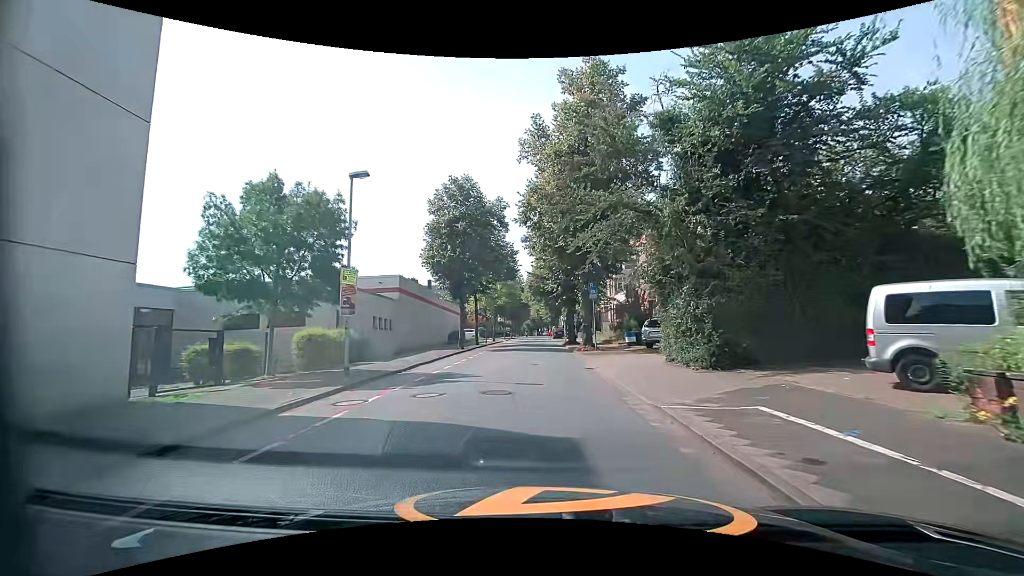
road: tertiary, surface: asphalt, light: Day
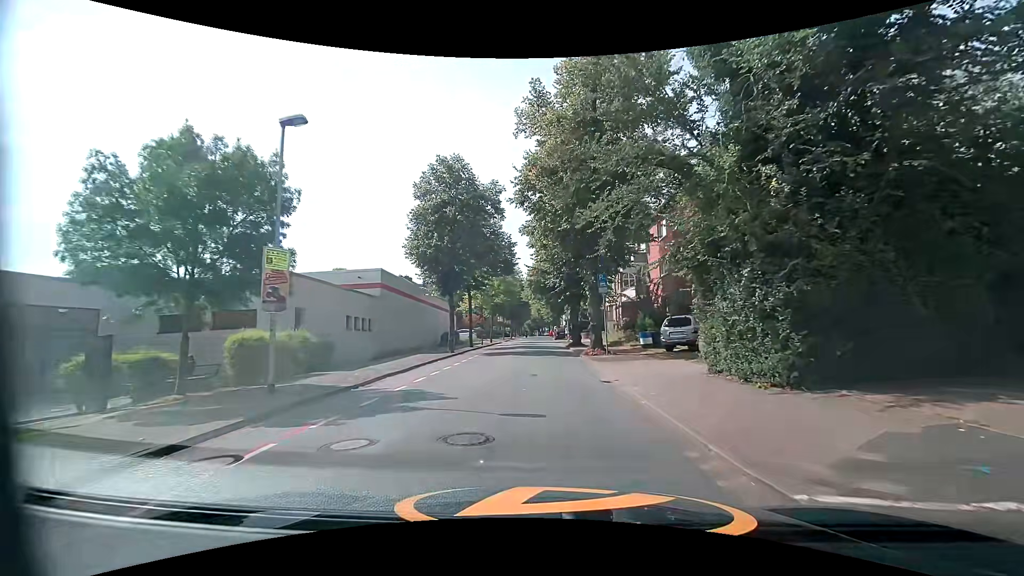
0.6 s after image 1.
(0.0, +4.2) m; 0°
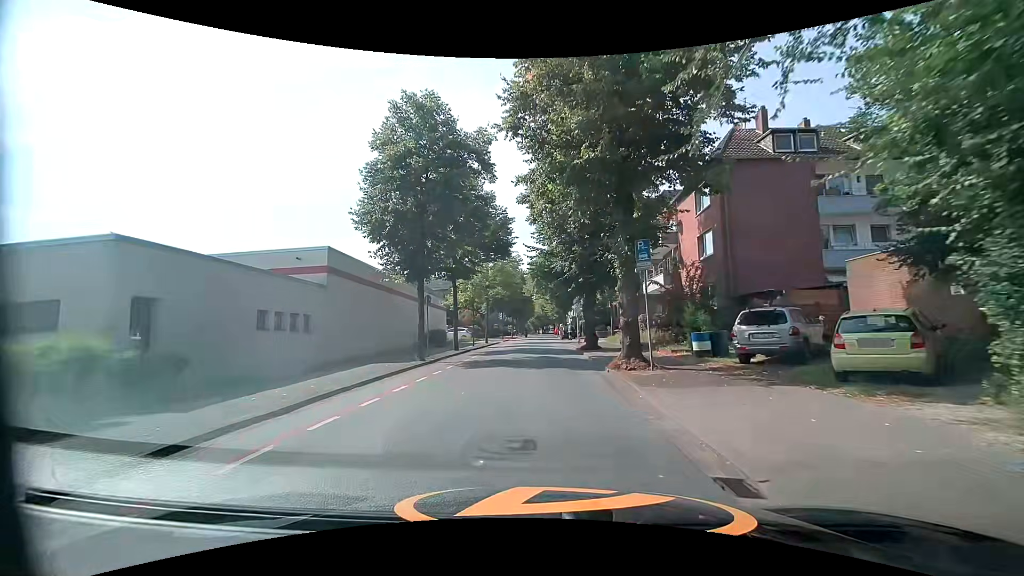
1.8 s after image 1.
(0.0, +8.3) m; 0°
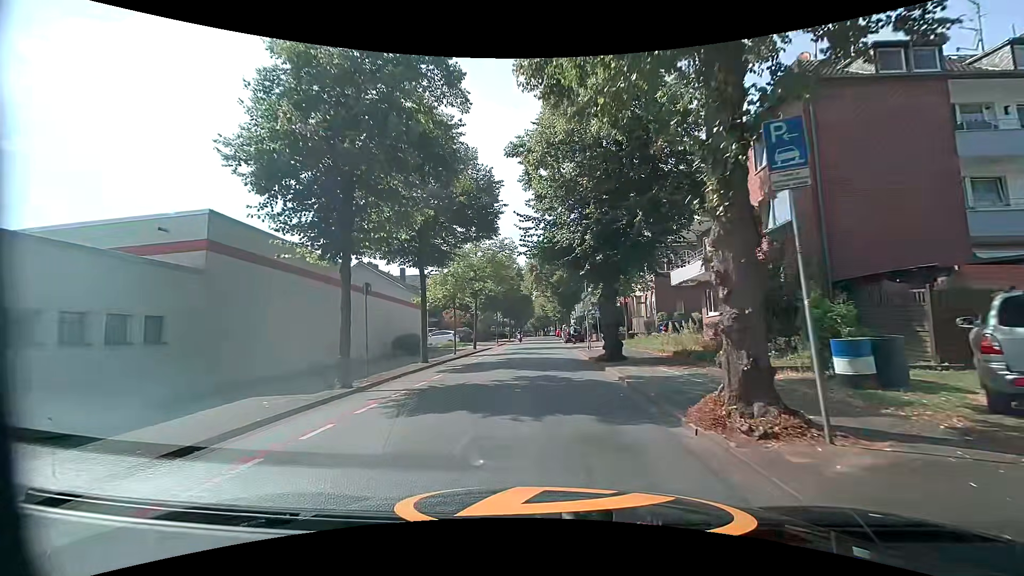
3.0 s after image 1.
(0.0, +8.3) m; -1°
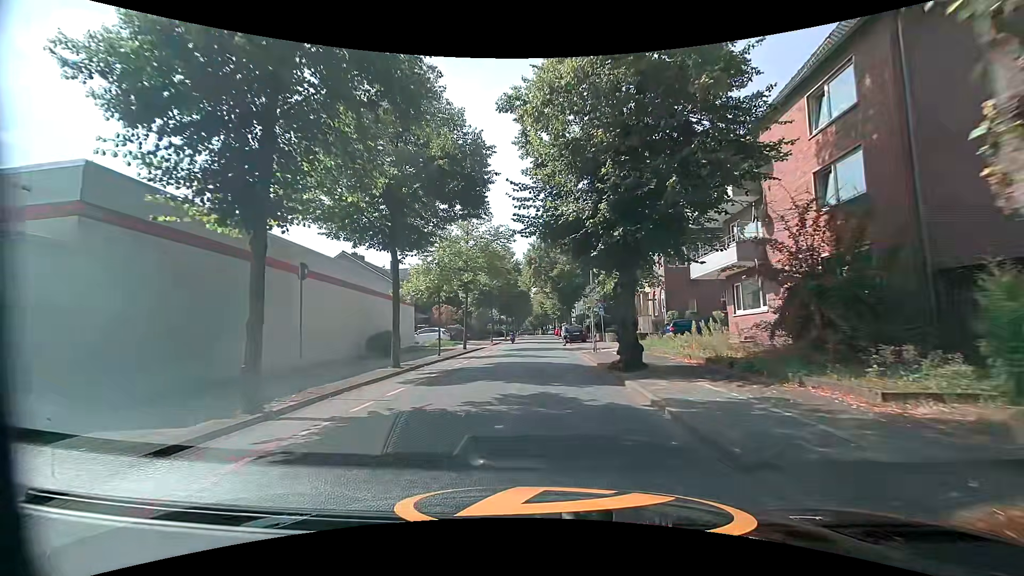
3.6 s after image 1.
(0.0, +4.2) m; +1°
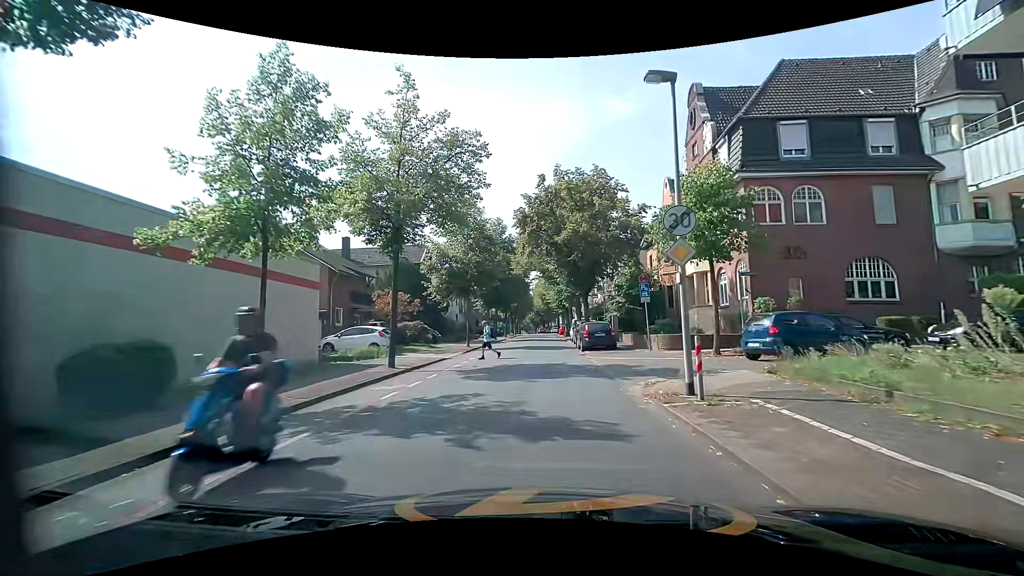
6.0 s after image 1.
(0.0, +16.8) m; 0°
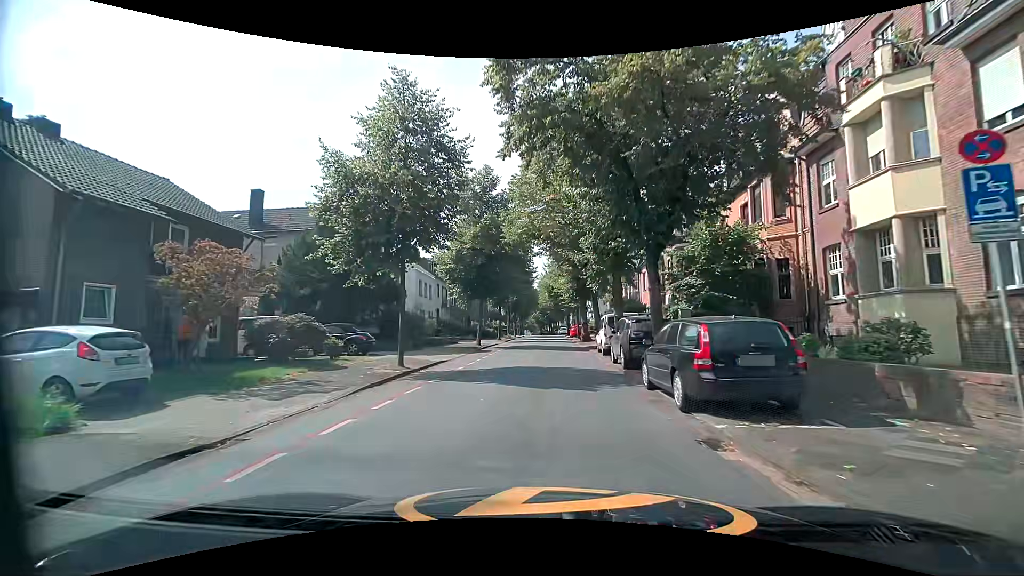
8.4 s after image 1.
(-0.1, +17.5) m; -1°
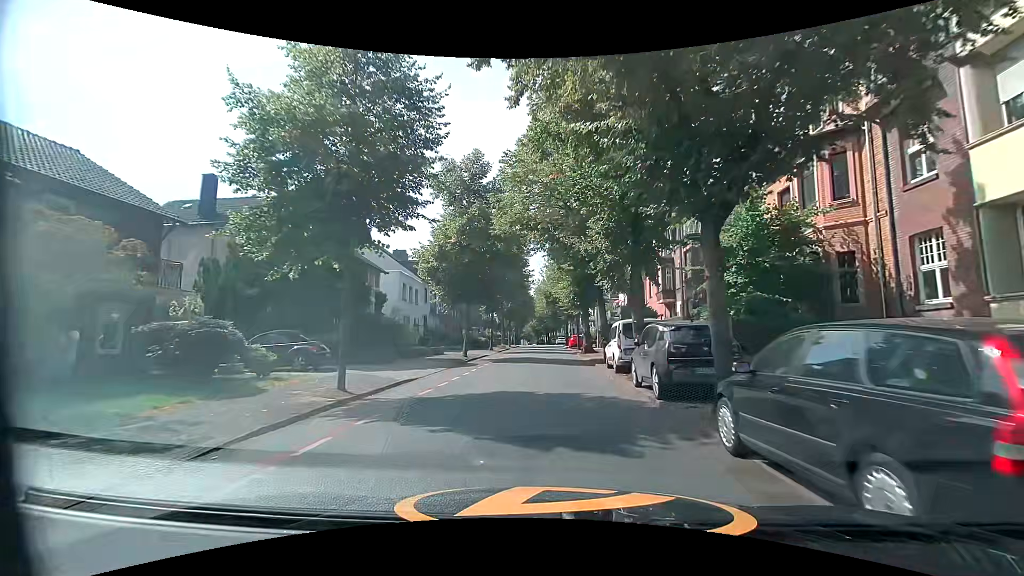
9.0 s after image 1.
(0.0, +4.9) m; -1°
(0, +10) (+1, +20) (+1, +30) (+2, +40) (+2, +50) (+2, +60) (+3, +70) (+3, +80) (+3, +90) (+3, +100) m
